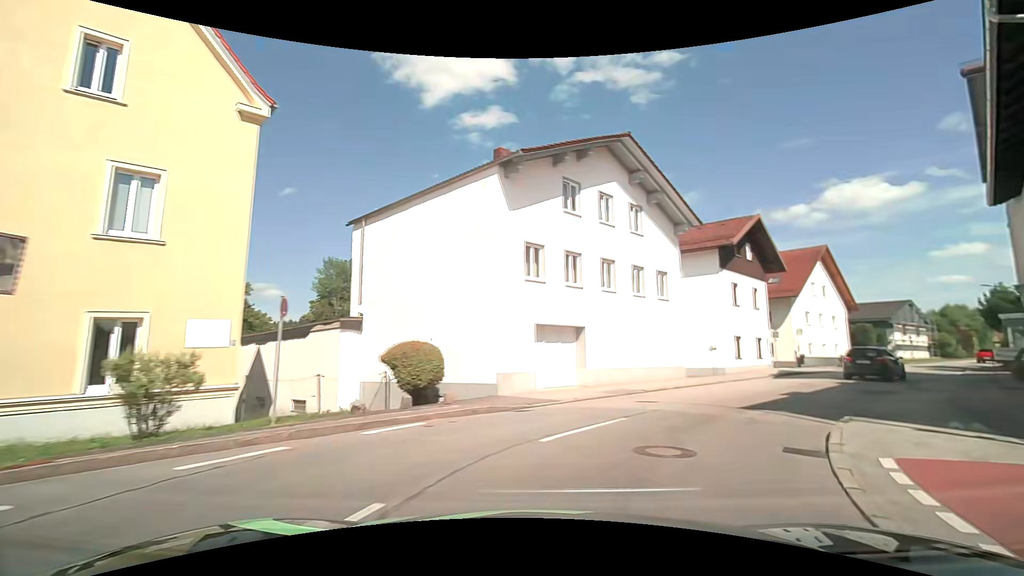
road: unclassified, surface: asphalt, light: Day
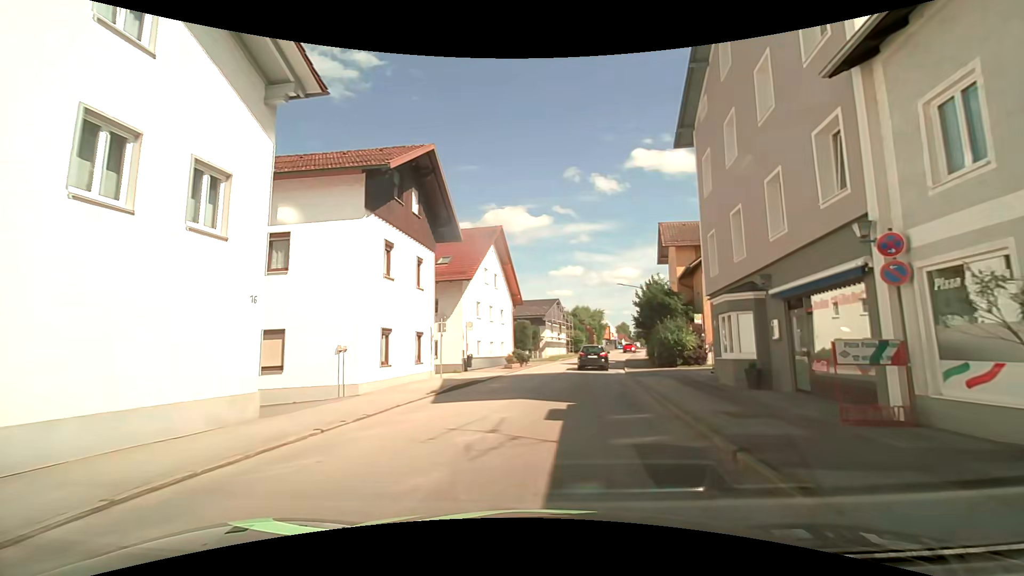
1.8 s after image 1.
(+5.0, +13.6) m; +36°
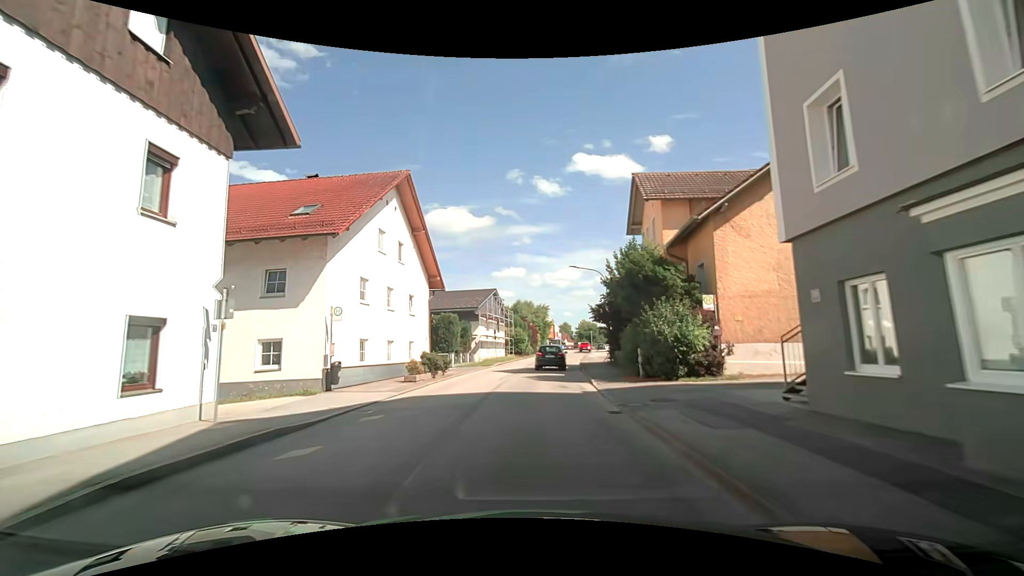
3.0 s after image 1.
(+0.7, +12.1) m; +6°
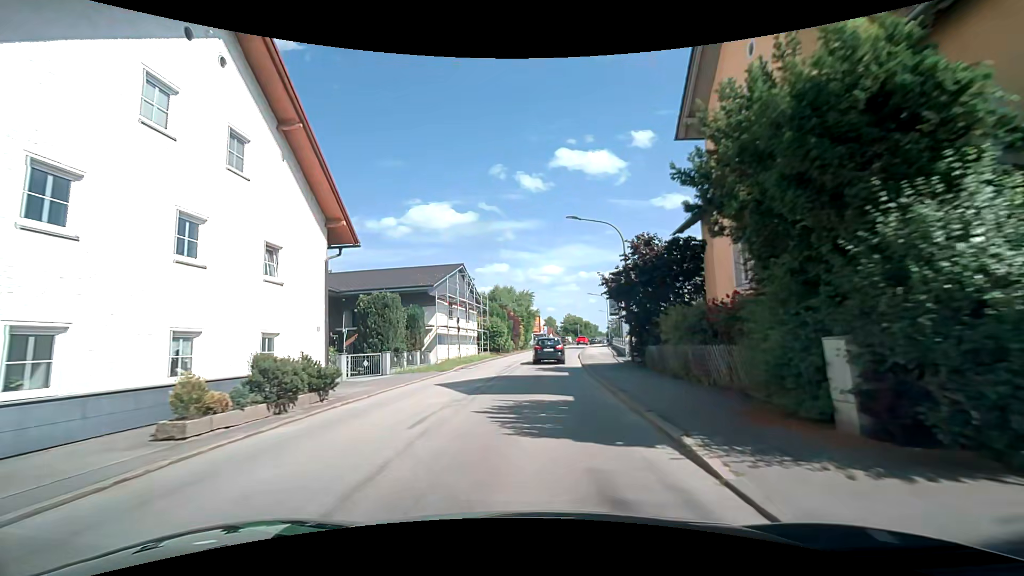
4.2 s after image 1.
(+0.4, +13.5) m; +3°
